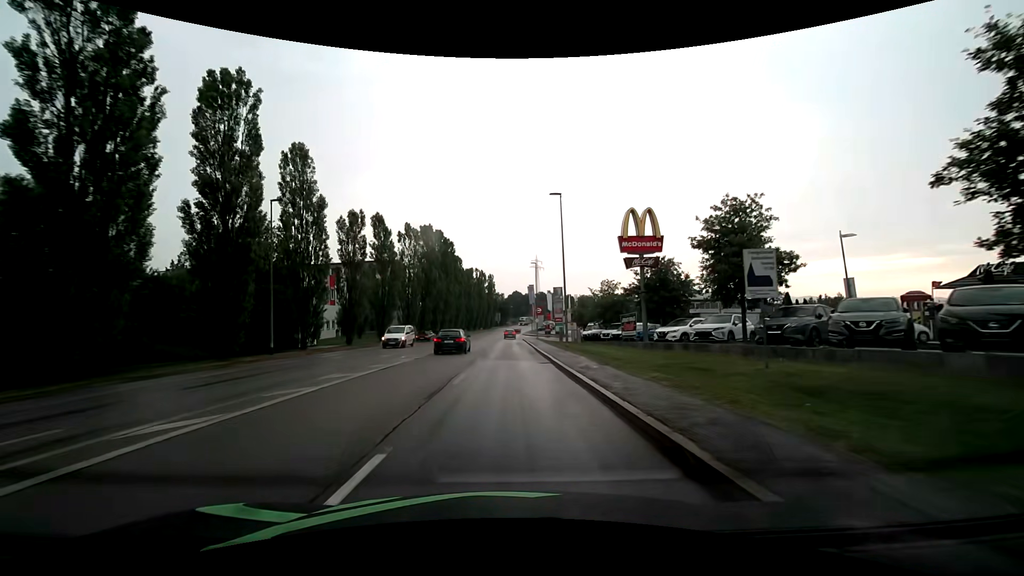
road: tertiary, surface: asphalt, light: Day
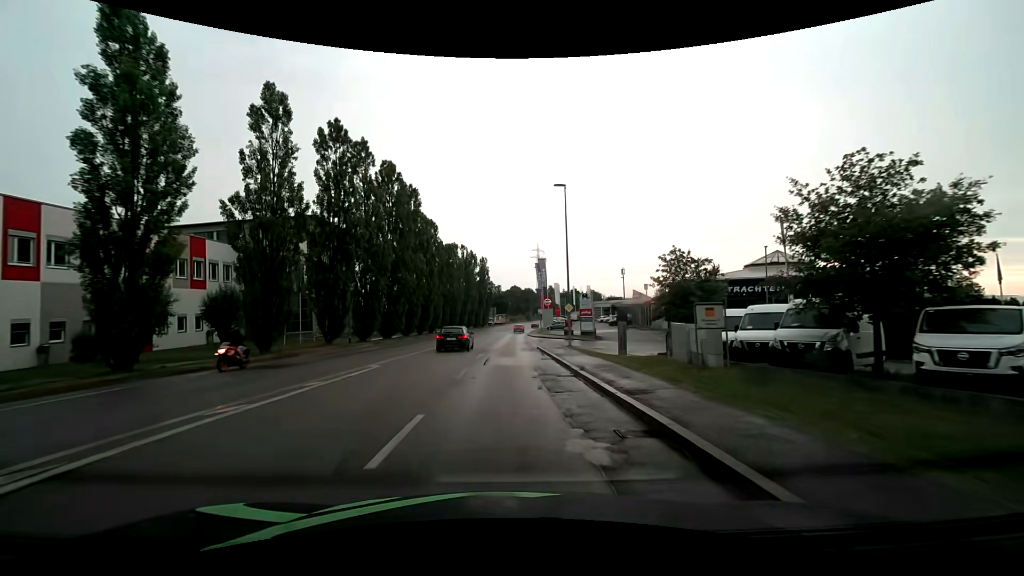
(0.0, +36.4) m; 0°
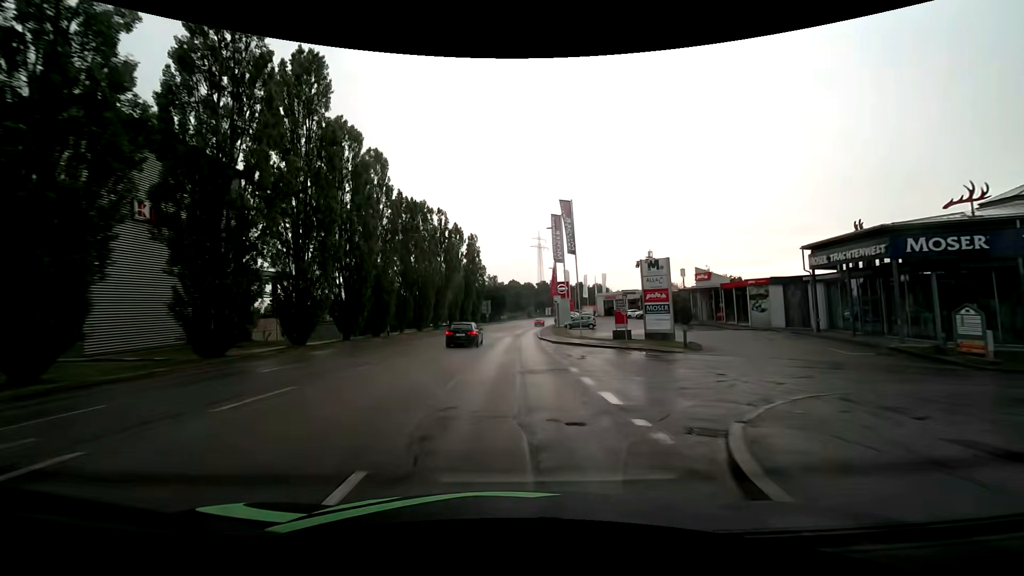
(+0.1, +30.2) m; 0°
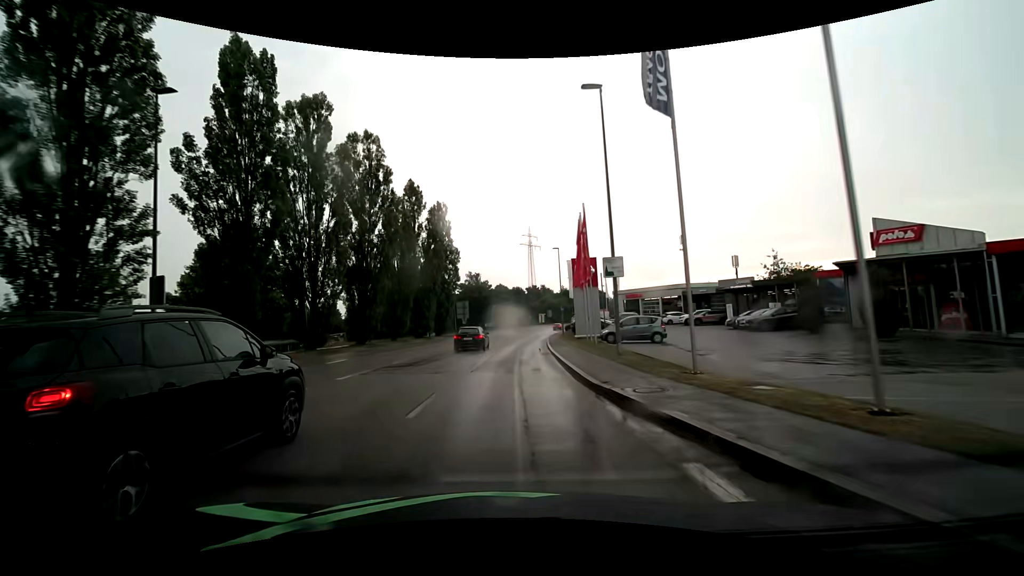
(+0.4, +30.3) m; +2°
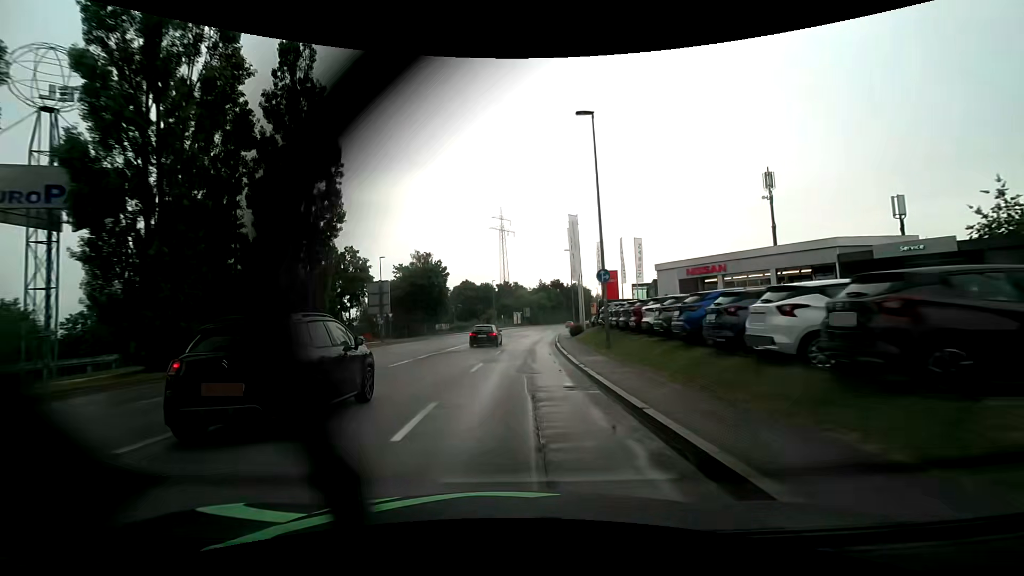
(+0.9, +37.9) m; +4°
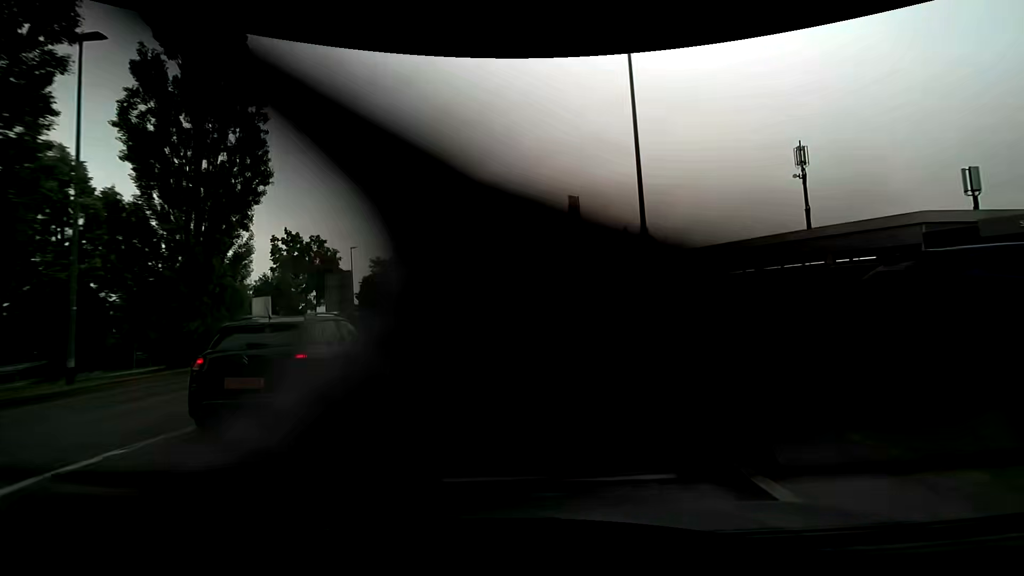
(0.0, +7.6) m; 0°
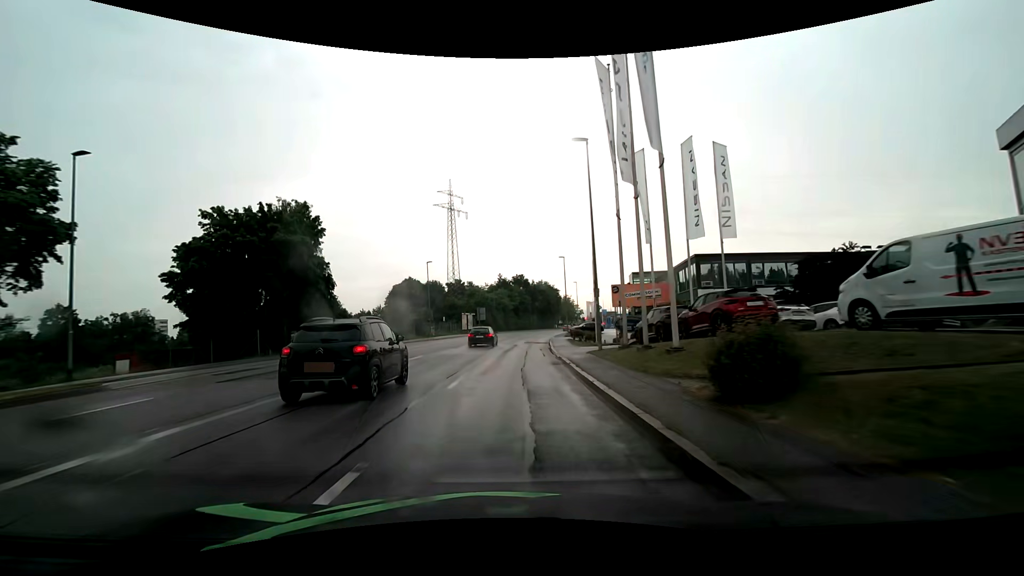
(+1.3, +30.3) m; +4°
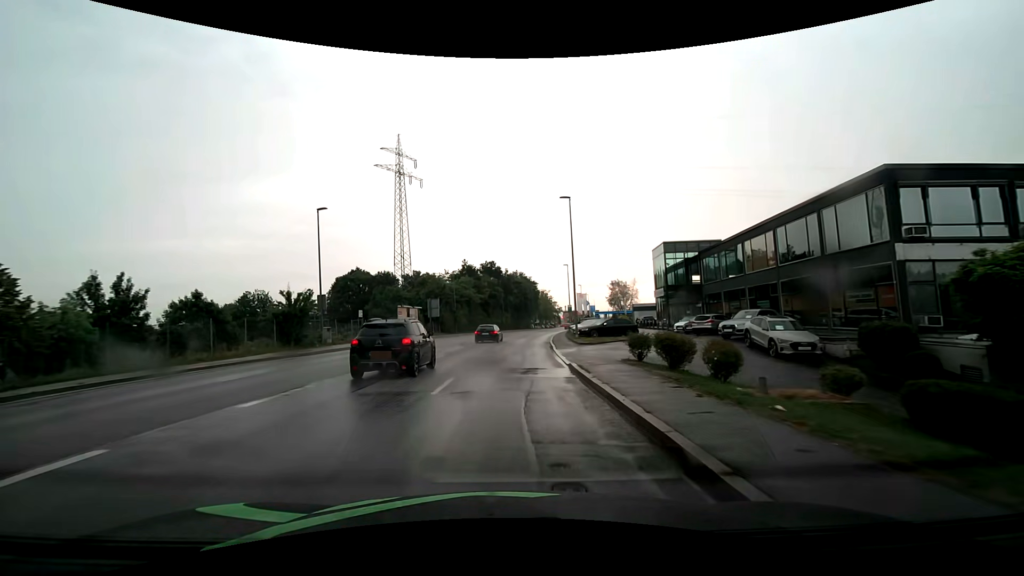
(+0.7, +30.3) m; +3°
(0, +10) (0, +20) (+1, +30) (+1, +40) (+2, +50) (+3, +60) (+5, +70) (+6, +80) (+7, +90) (+9, +99) m
